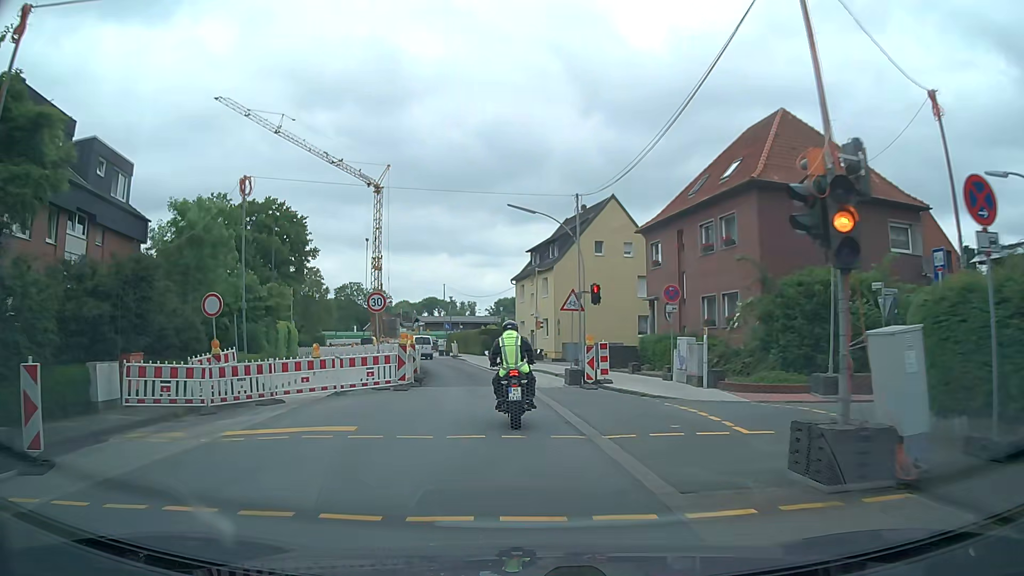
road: secondary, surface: asphalt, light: Day
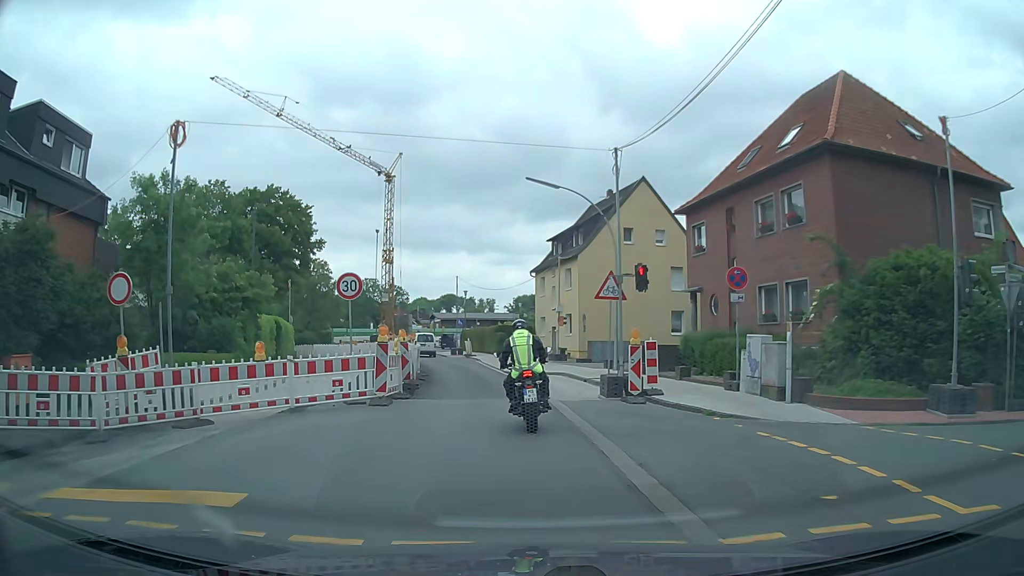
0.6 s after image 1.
(-0.1, +5.2) m; -2°
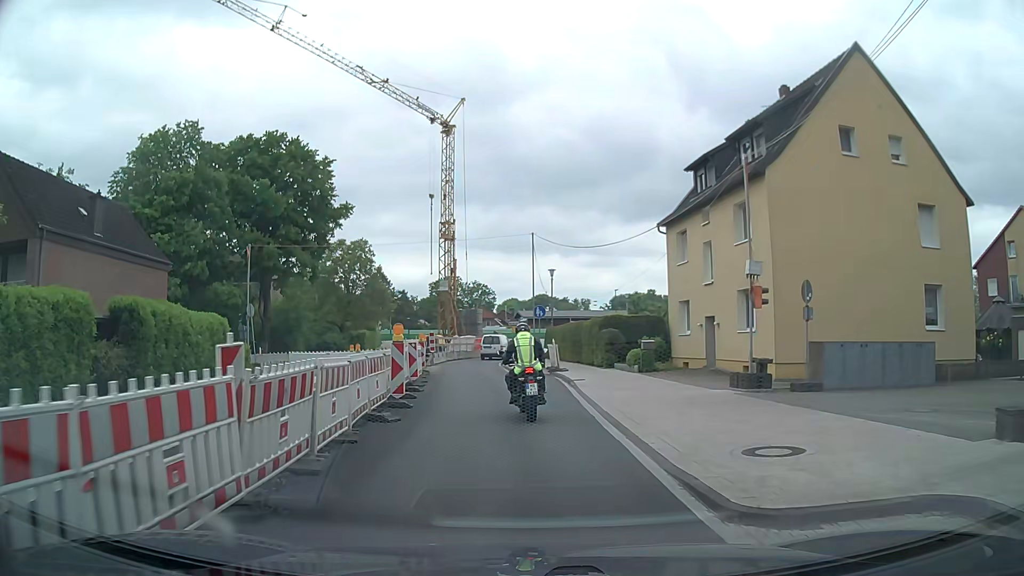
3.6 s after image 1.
(-1.3, +22.3) m; -7°
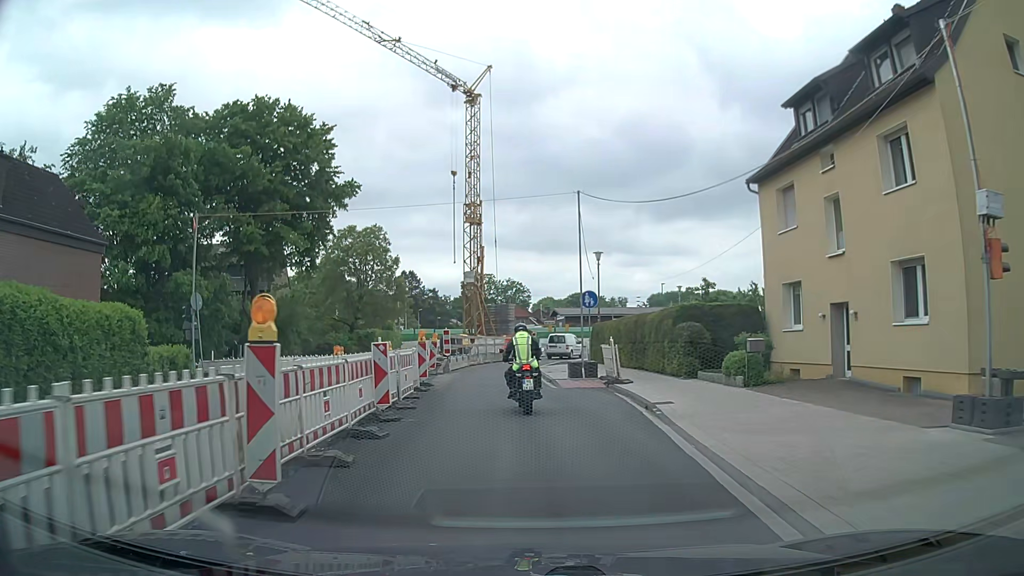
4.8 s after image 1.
(-0.3, +8.7) m; -4°
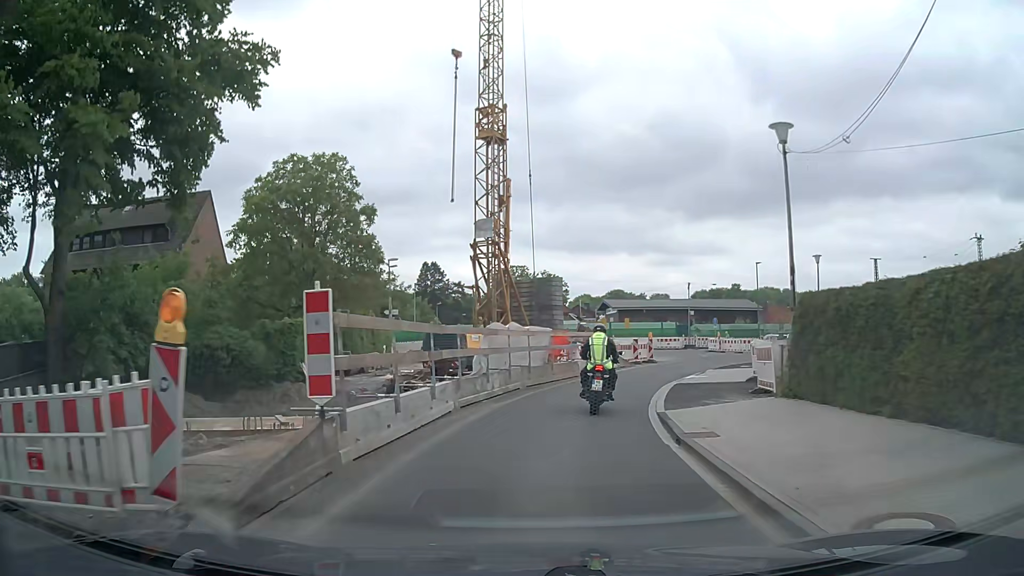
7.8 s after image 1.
(-1.1, +23.0) m; -3°
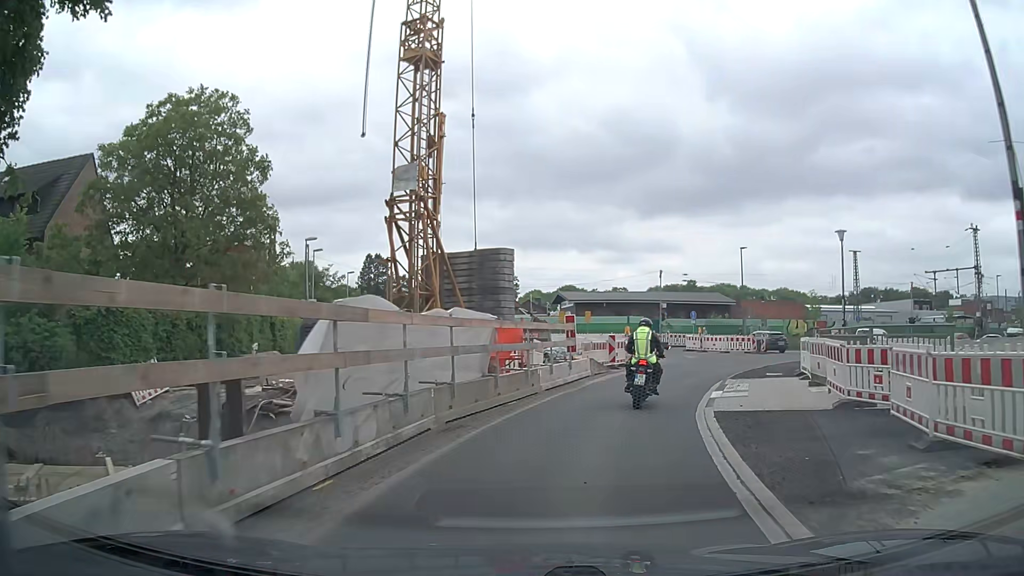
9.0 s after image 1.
(+0.3, +9.0) m; +4°
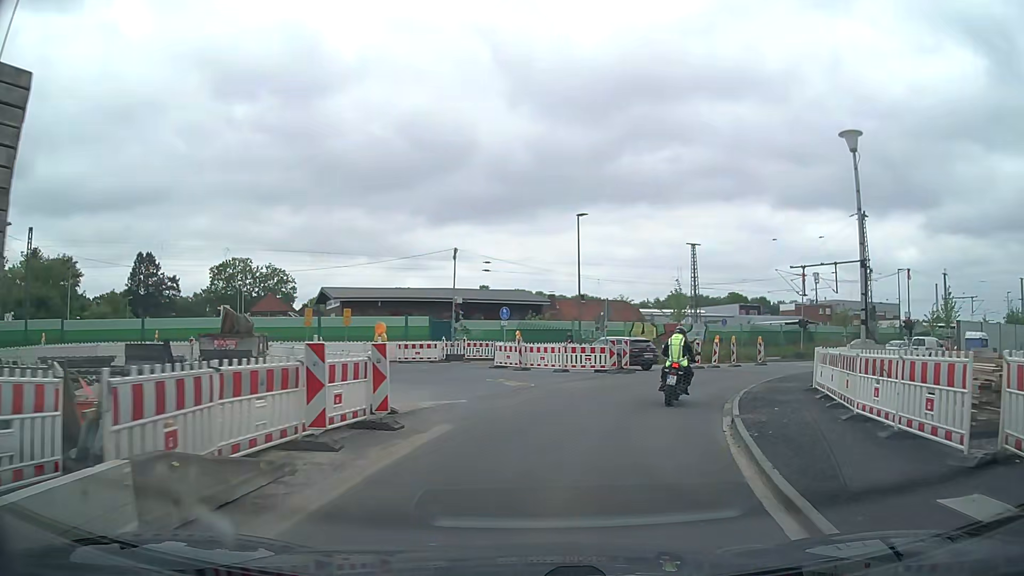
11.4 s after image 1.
(+2.6, +17.2) m; +17°
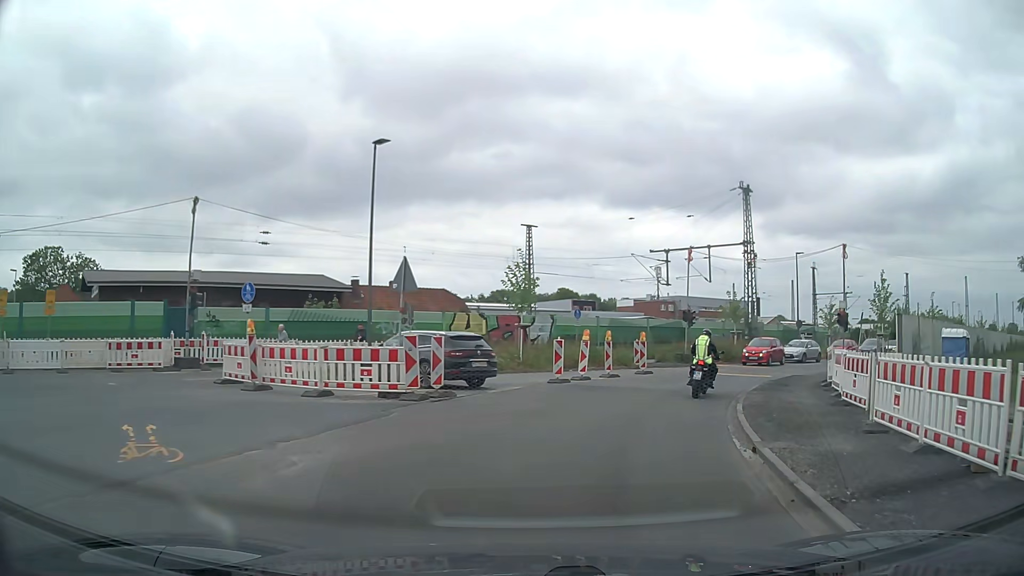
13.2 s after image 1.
(+1.7, +12.7) m; +15°
(+1, +10) (+4, +19) (+9, +28) (+16, +36) (+23, +43) (+30, +49) (+38, +56) (+45, +63) (+52, +70) (+60, +76) m
